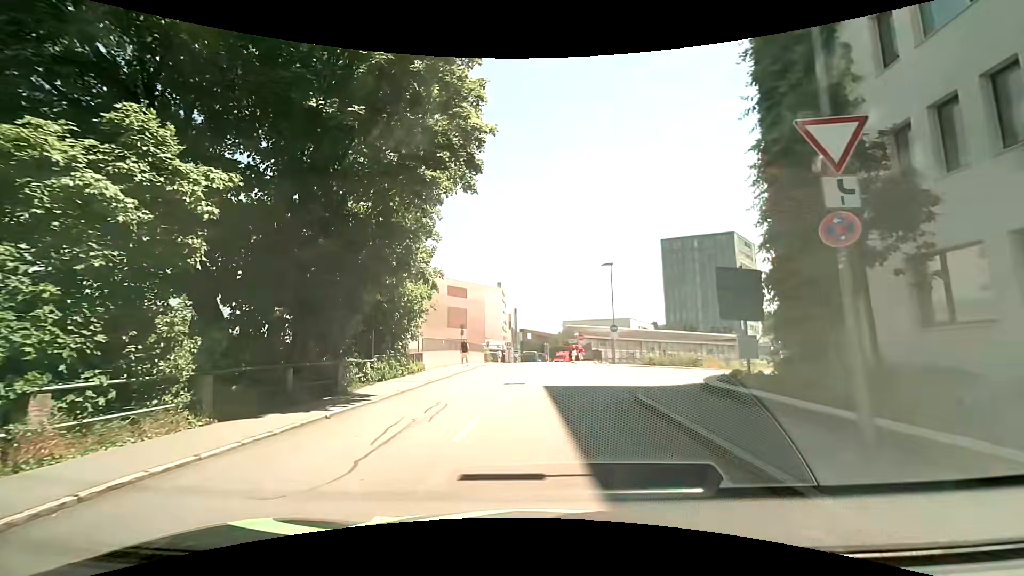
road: residential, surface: asphalt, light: Day
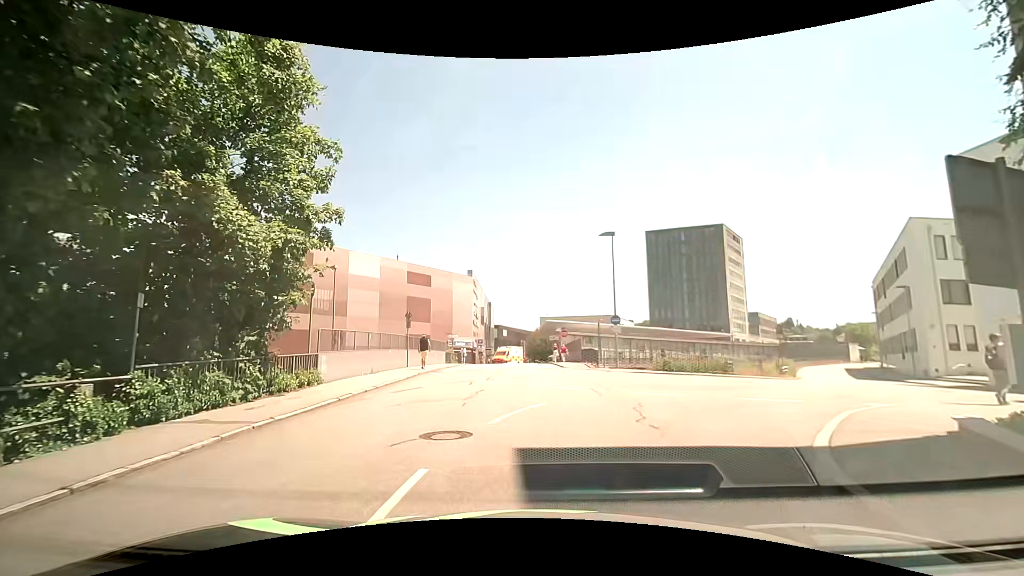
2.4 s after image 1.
(+0.1, +10.6) m; +3°
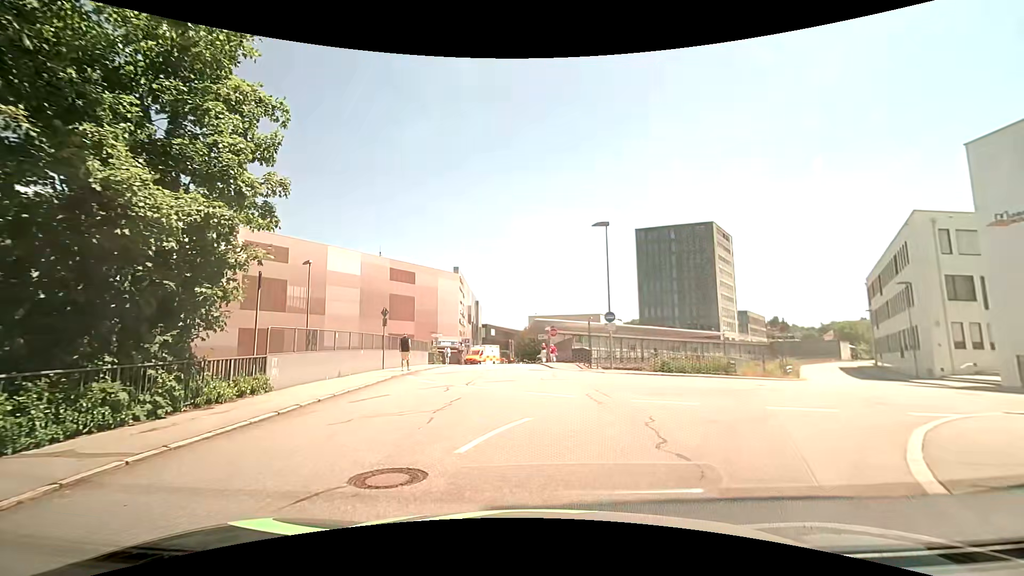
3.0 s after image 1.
(-0.1, +2.3) m; -1°
